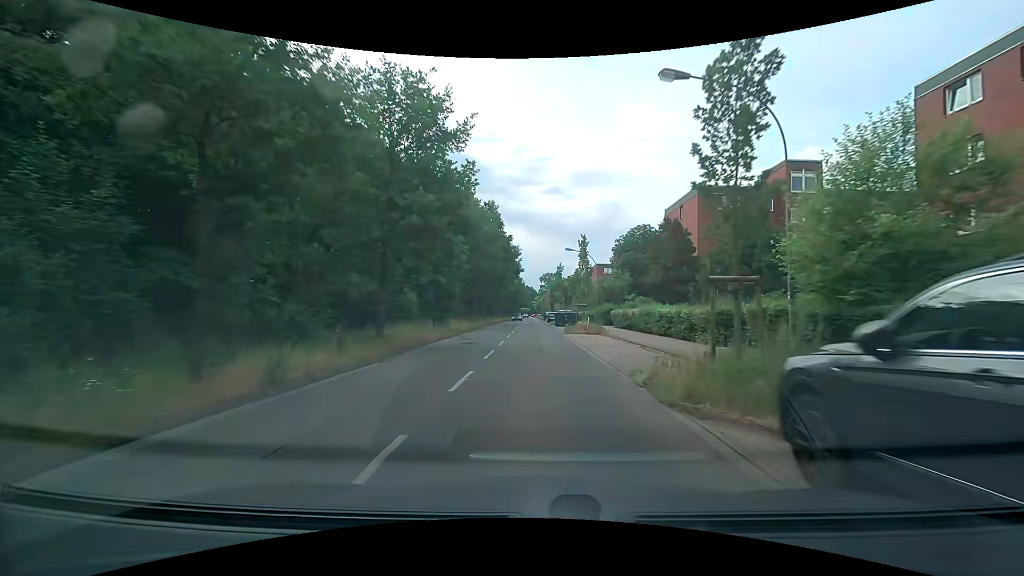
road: secondary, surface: asphalt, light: Day
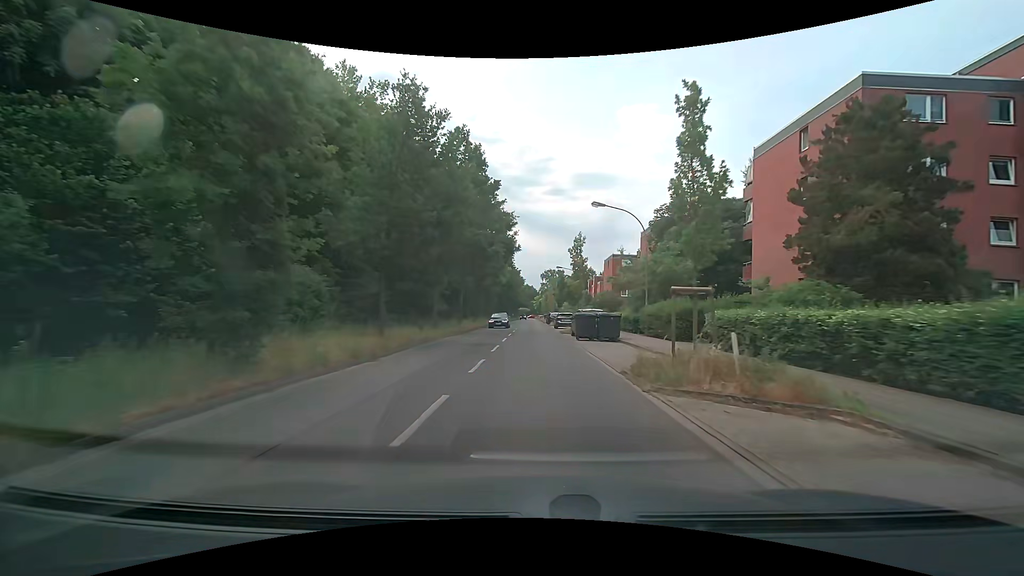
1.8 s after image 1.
(-0.1, +22.0) m; 0°
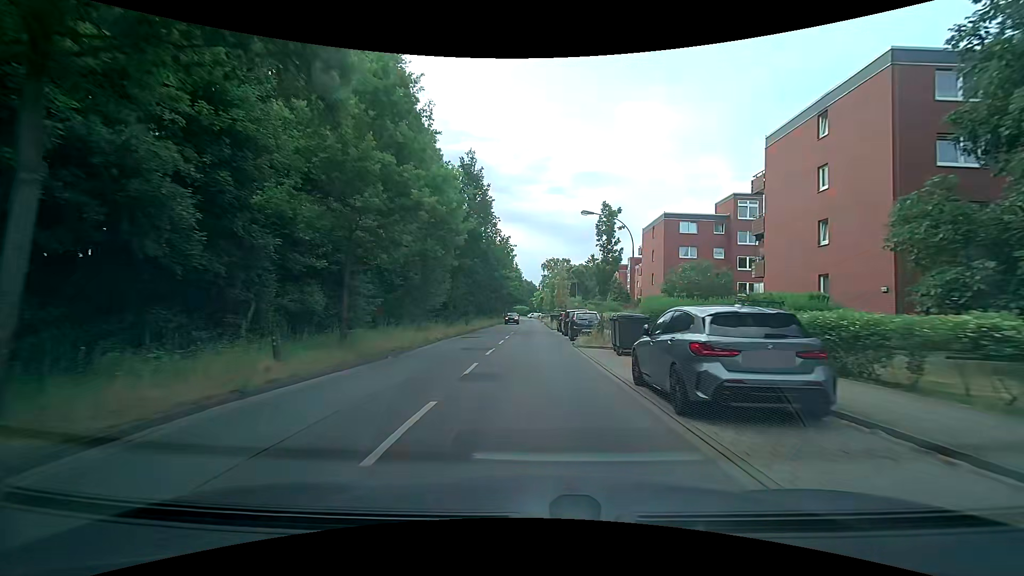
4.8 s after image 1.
(-0.1, +37.3) m; 0°
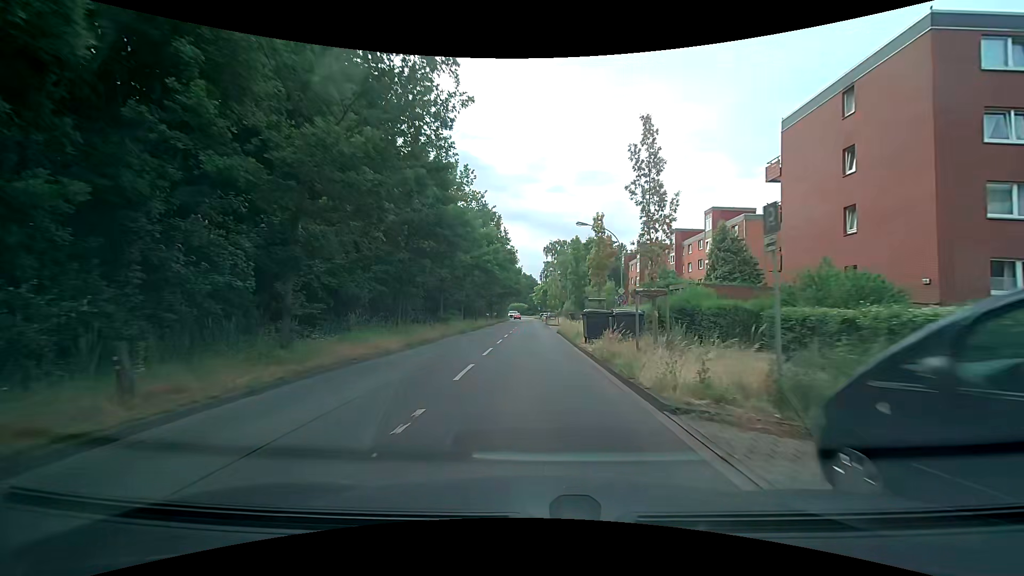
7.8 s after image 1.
(-0.1, +37.2) m; 0°
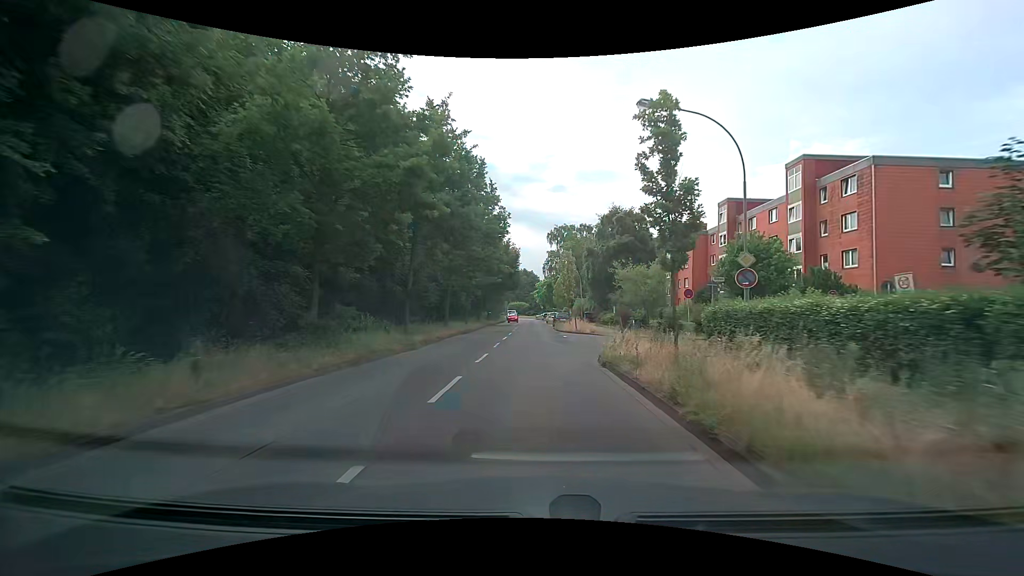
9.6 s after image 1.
(0.0, +20.8) m; 0°
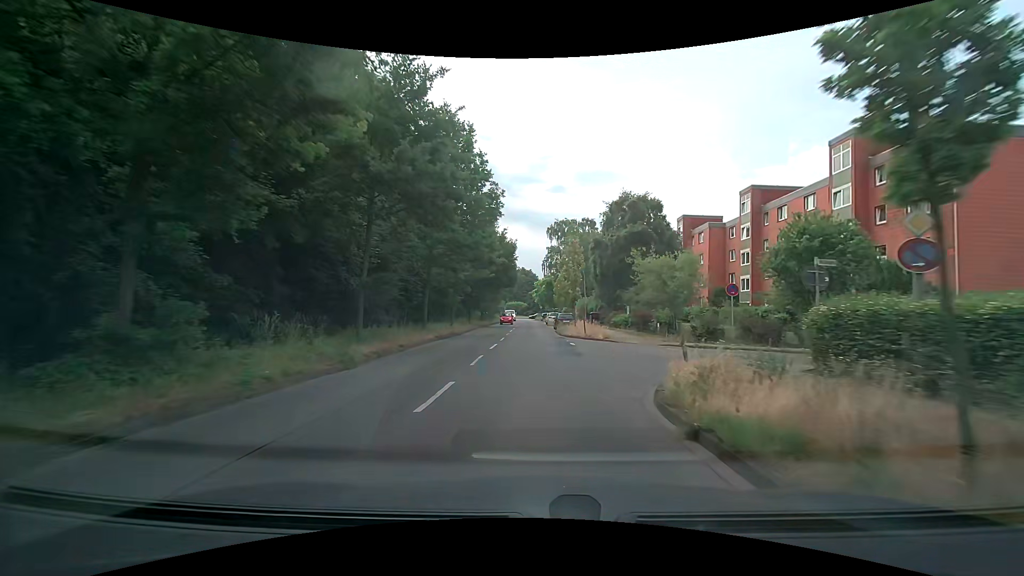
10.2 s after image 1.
(0.0, +6.8) m; 0°
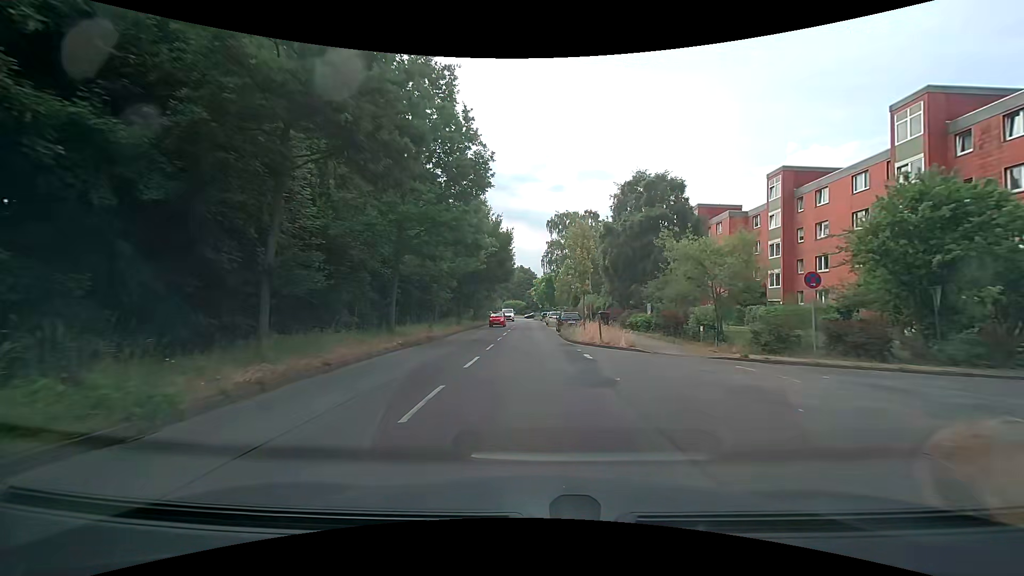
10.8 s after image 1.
(0.0, +6.7) m; +1°
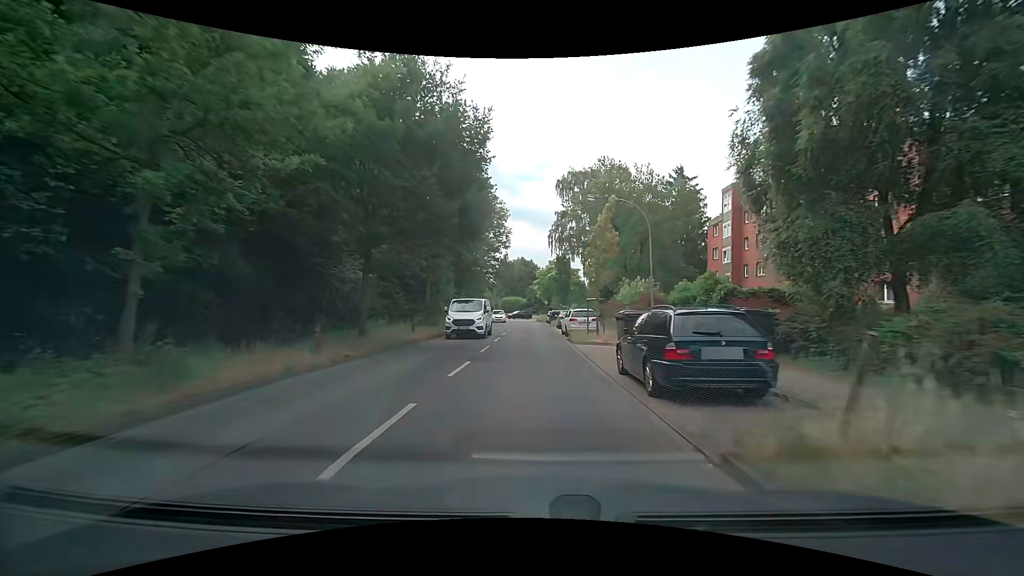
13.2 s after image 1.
(-0.3, +26.3) m; 0°
(0, +10) (0, +20) (0, +30) (-1, +40) (-1, +50) (-2, +60) (-3, +70) (-5, +80) (-7, +89) (-10, +99) m
